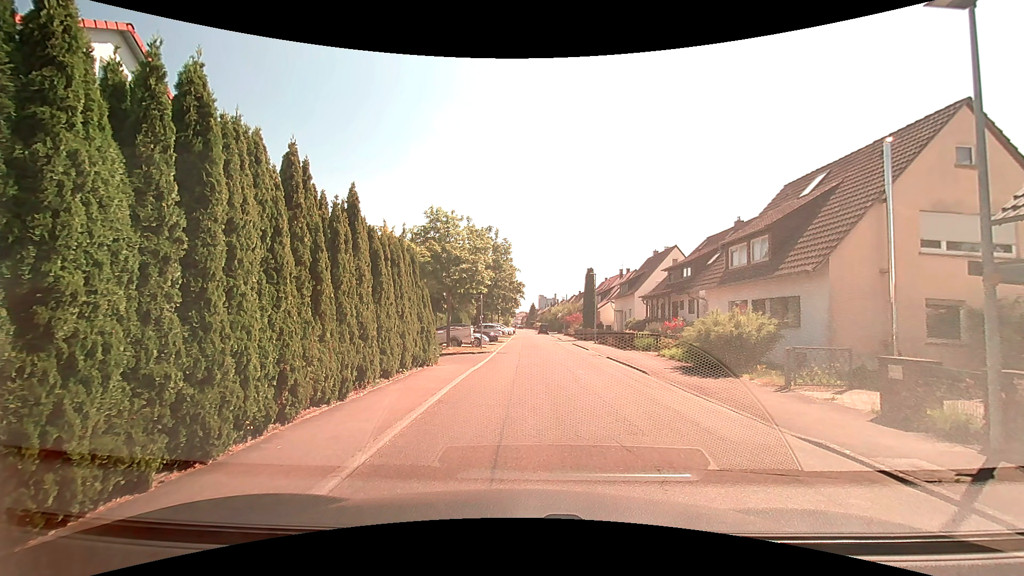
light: Day
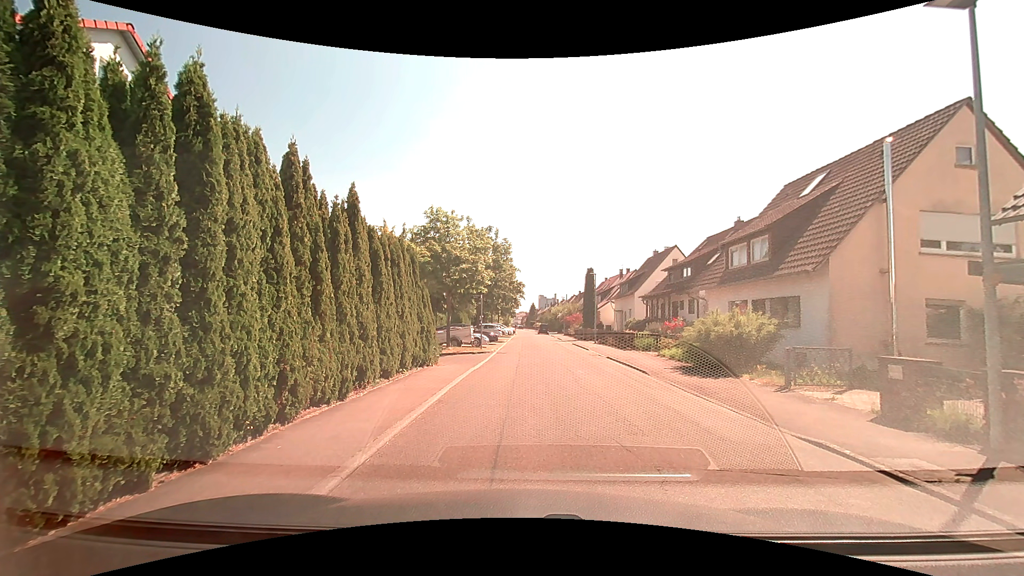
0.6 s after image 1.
(0.0, 0.0) m; 0°
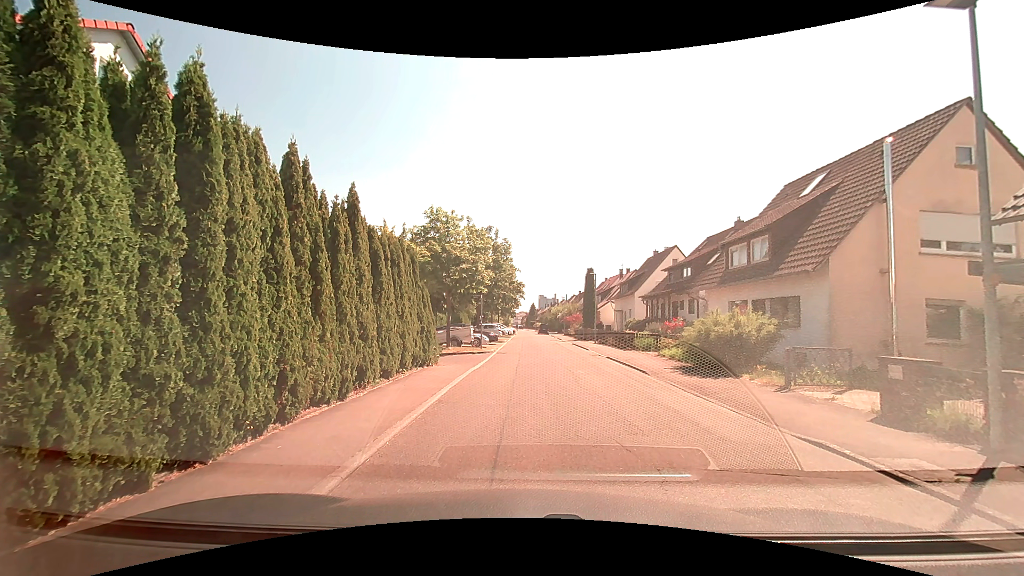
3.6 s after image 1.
(0.0, 0.0) m; 0°
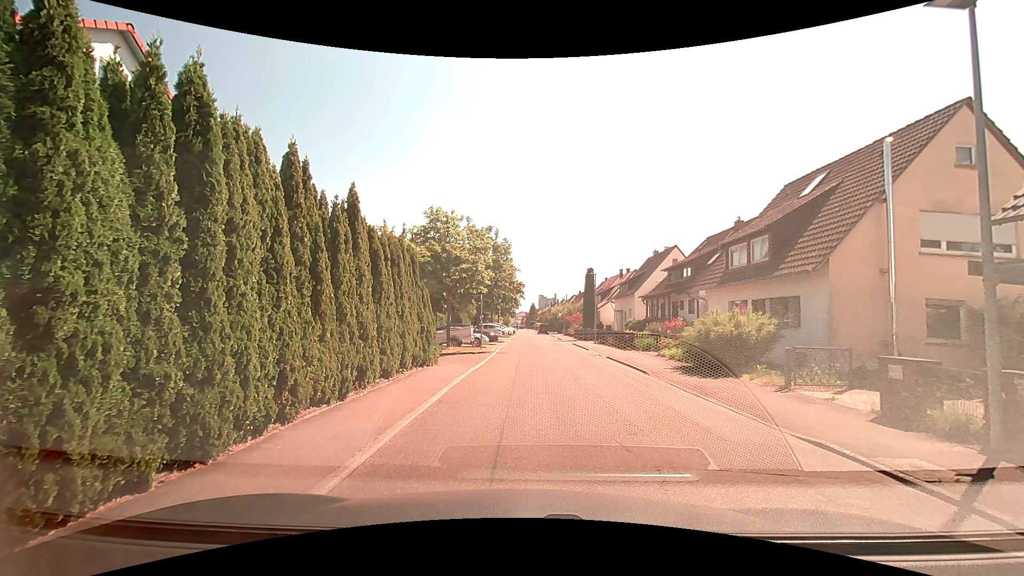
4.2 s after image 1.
(0.0, 0.0) m; 0°
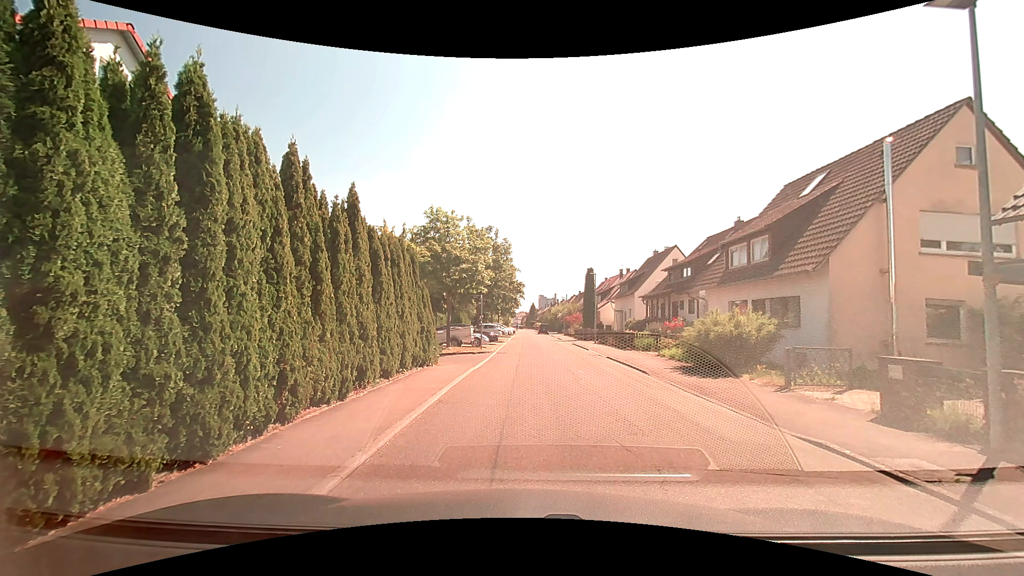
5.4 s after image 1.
(0.0, 0.0) m; 0°
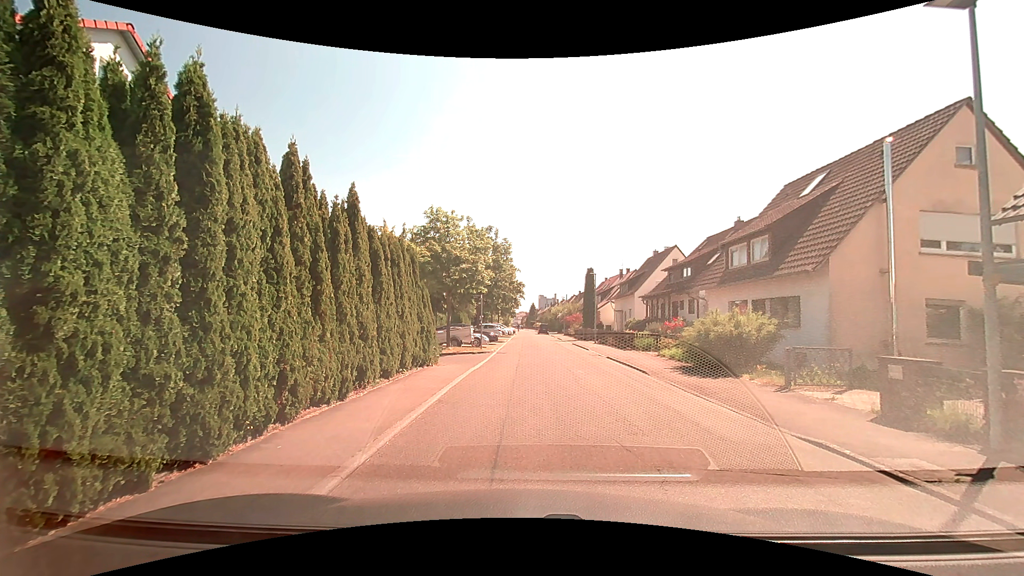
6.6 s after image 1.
(0.0, 0.0) m; 0°
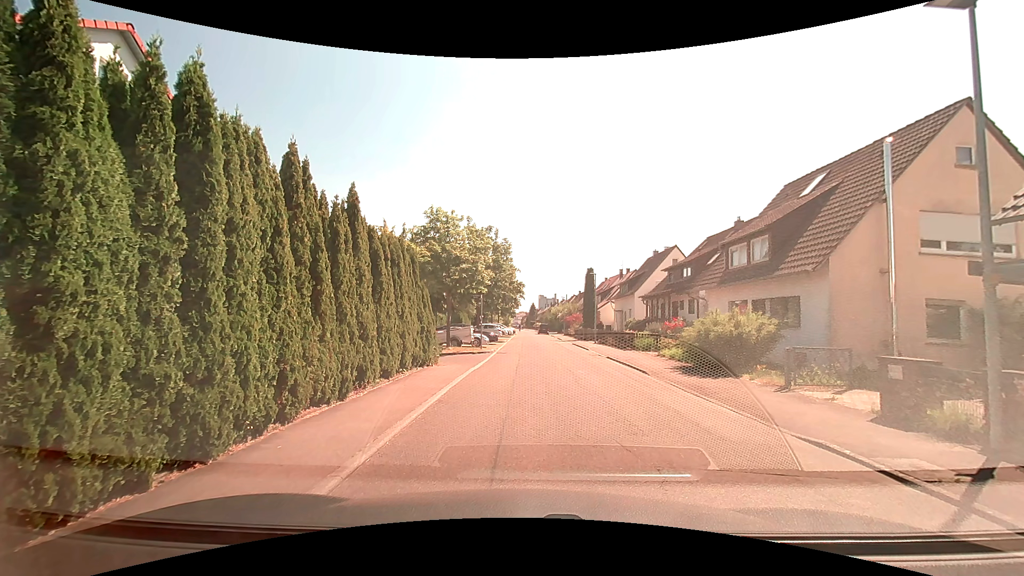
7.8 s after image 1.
(0.0, 0.0) m; 0°
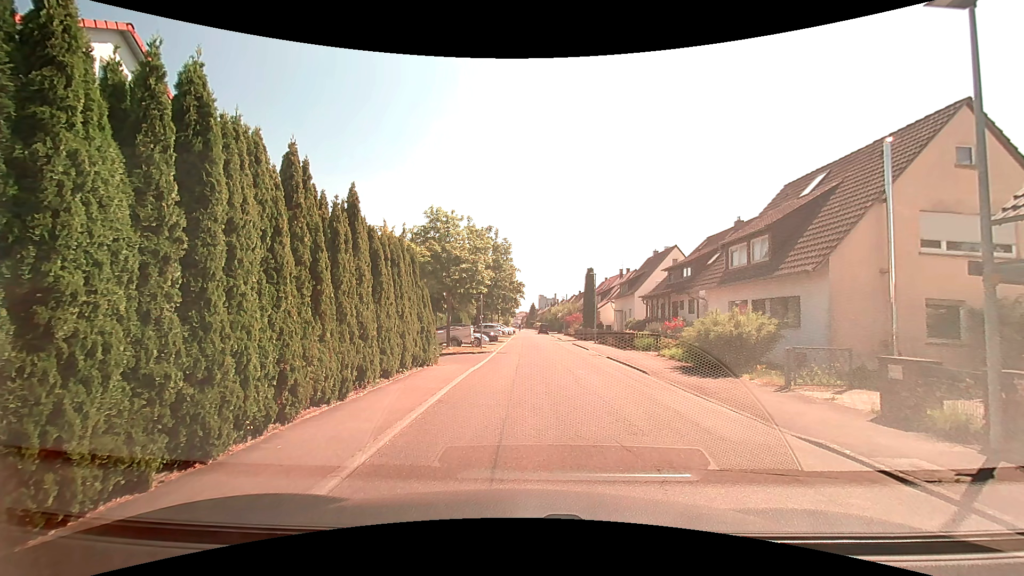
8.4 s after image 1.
(0.0, 0.0) m; 0°
